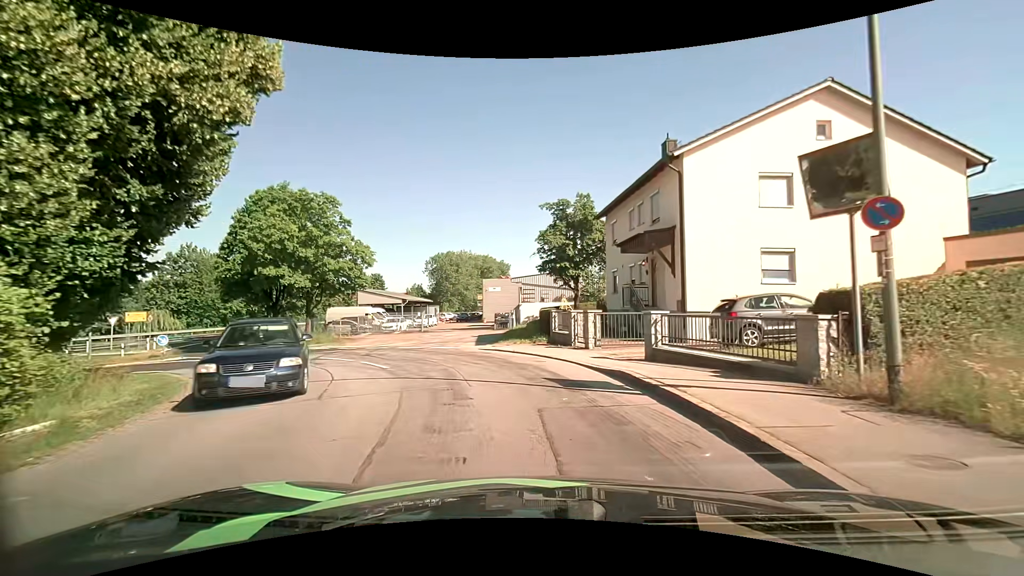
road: unclassified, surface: asphalt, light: Day
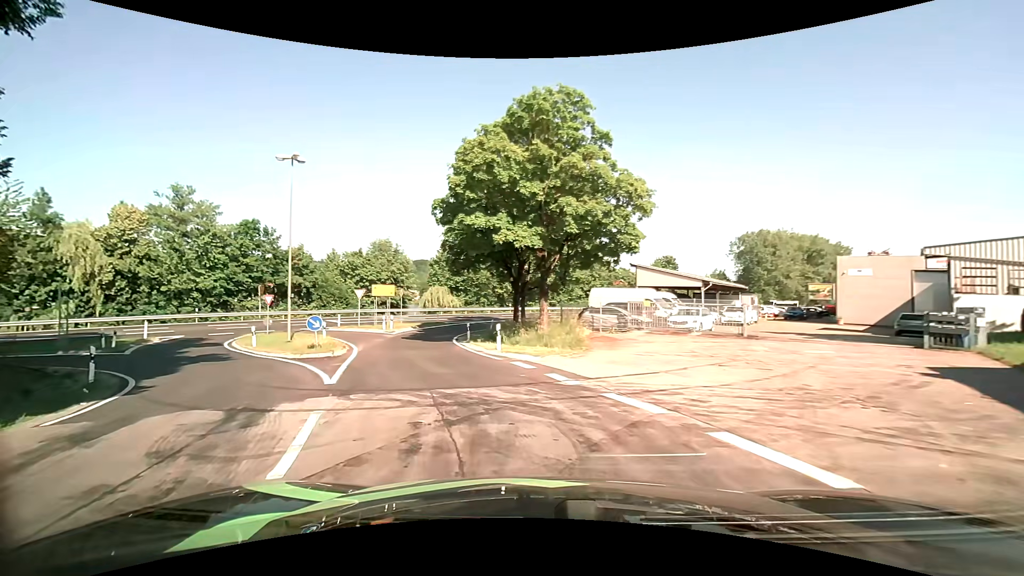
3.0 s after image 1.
(-3.9, +18.1) m; -31°
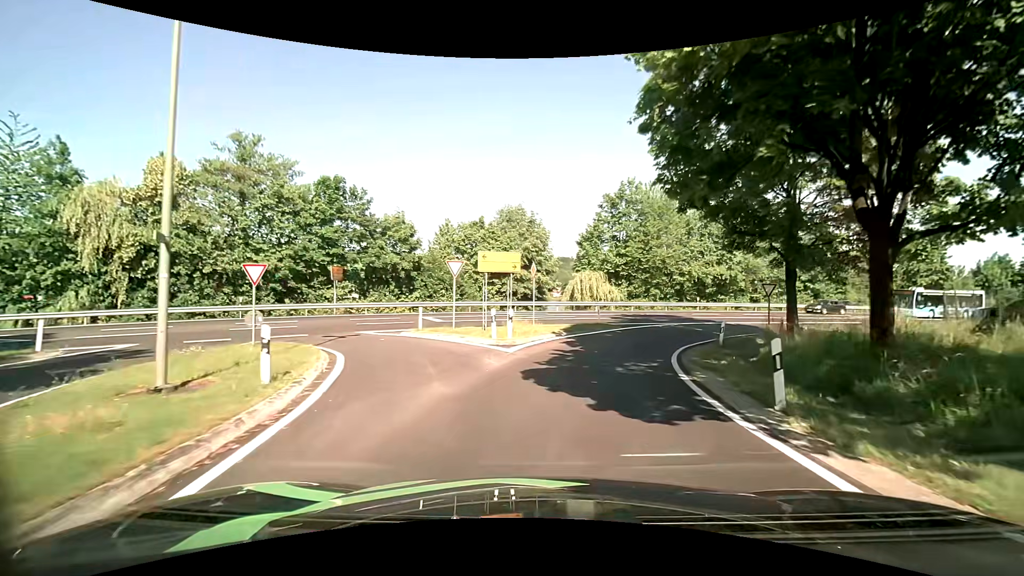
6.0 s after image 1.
(-5.4, +20.9) m; -18°
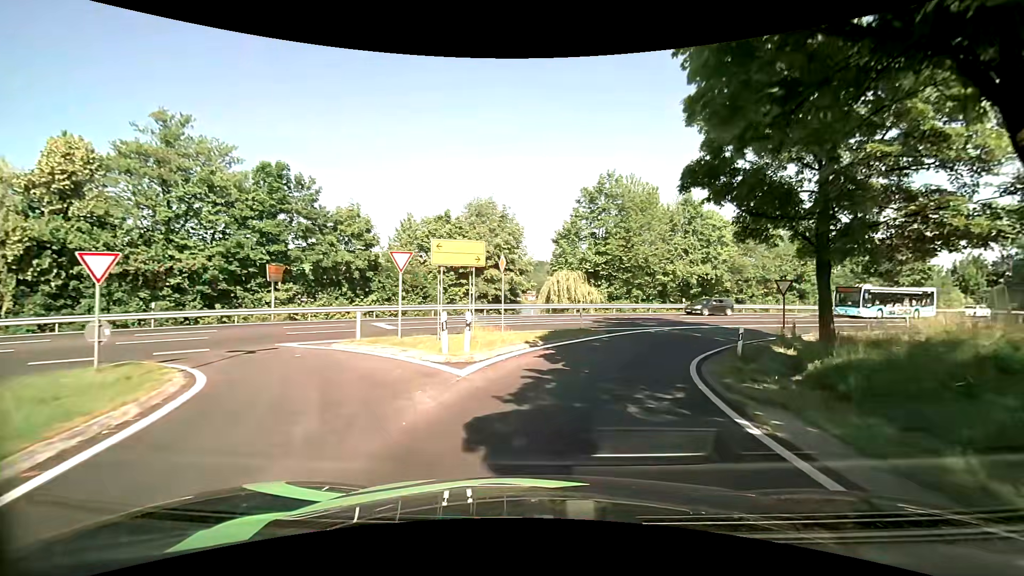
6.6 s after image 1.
(+0.1, +4.7) m; +2°
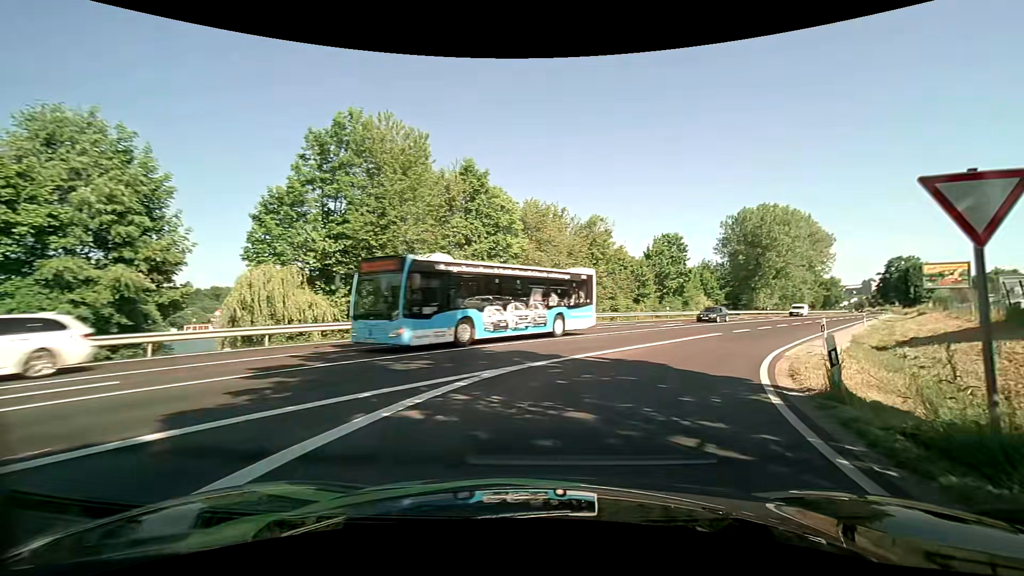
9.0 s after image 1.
(+3.5, +18.9) m; +26°
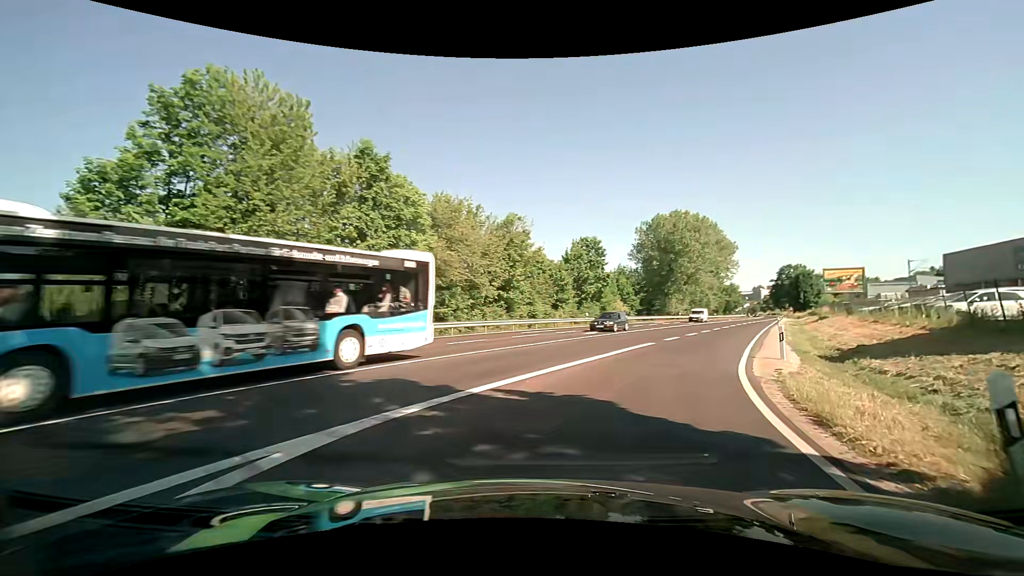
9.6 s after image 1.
(+0.3, +4.8) m; +9°
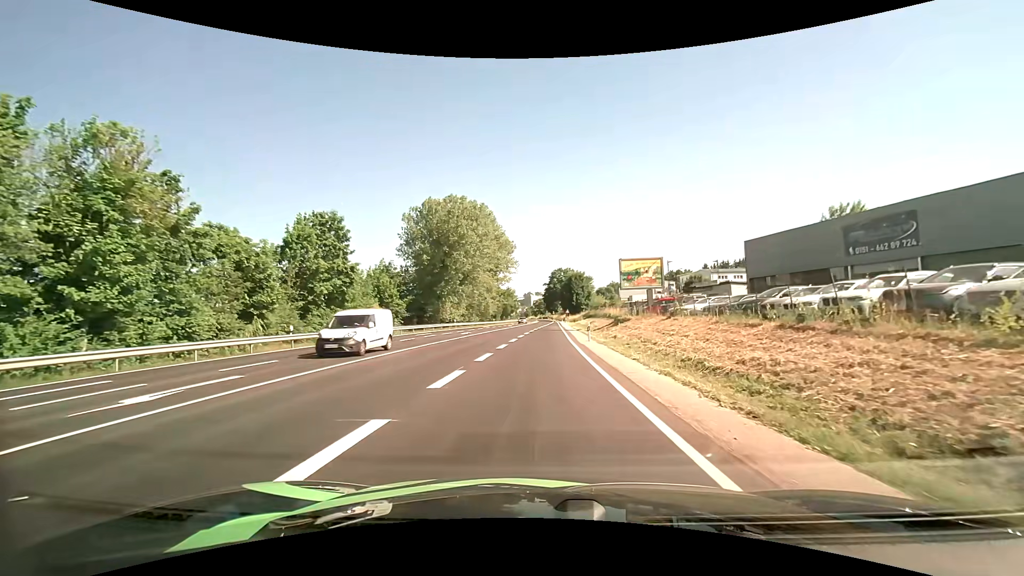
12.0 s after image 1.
(+6.0, +20.6) m; +25°
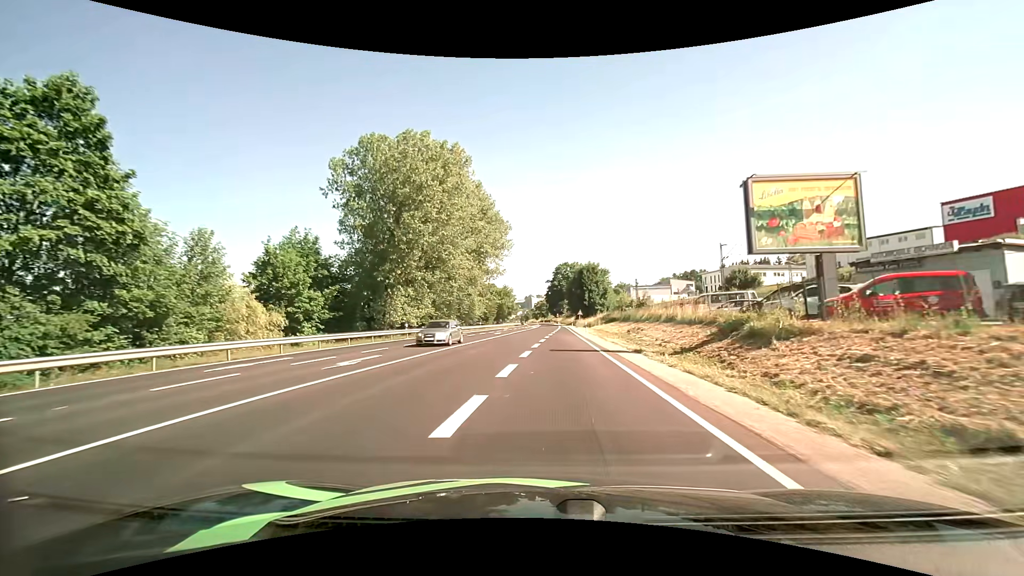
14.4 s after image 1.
(-0.1, +28.5) m; 0°
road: primary
(0, +10) (0, +20) (0, +30) (0, +40) (+1, +50) (+1, +60) (+1, +70) (+1, +80) (+2, +90) (+2, +100) m
